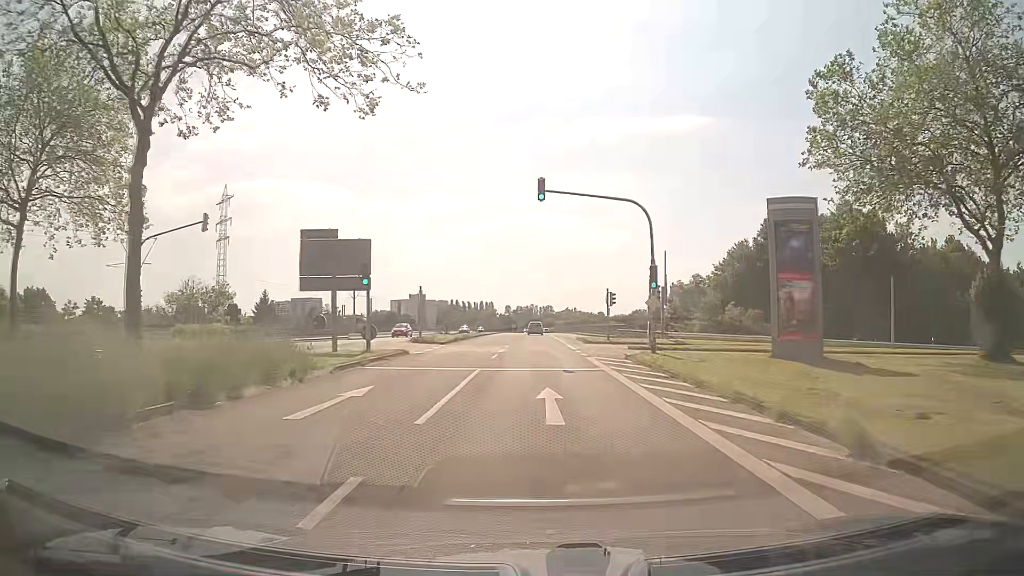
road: secondary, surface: asphalt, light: Day
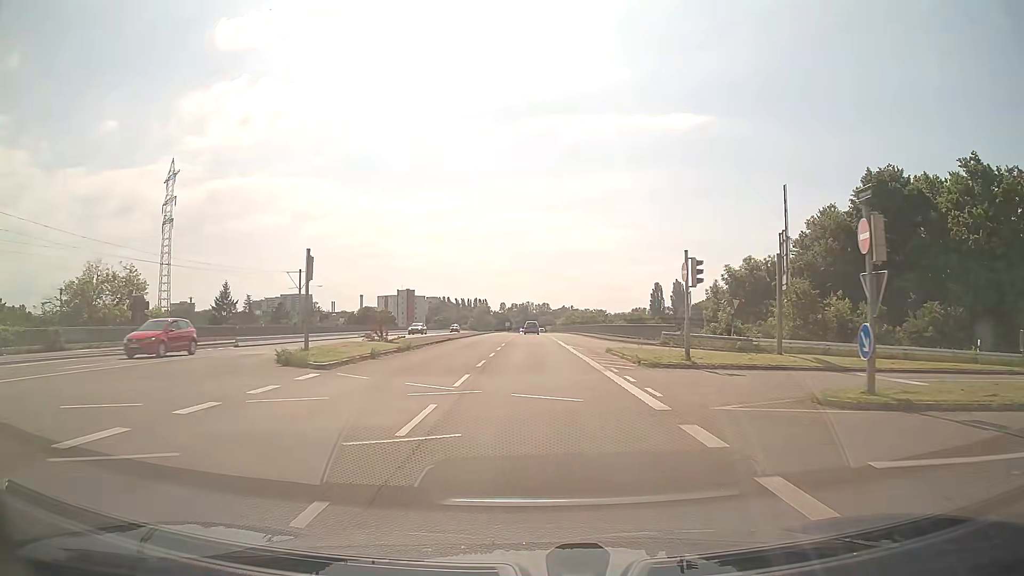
(-0.1, +23.1) m; 0°
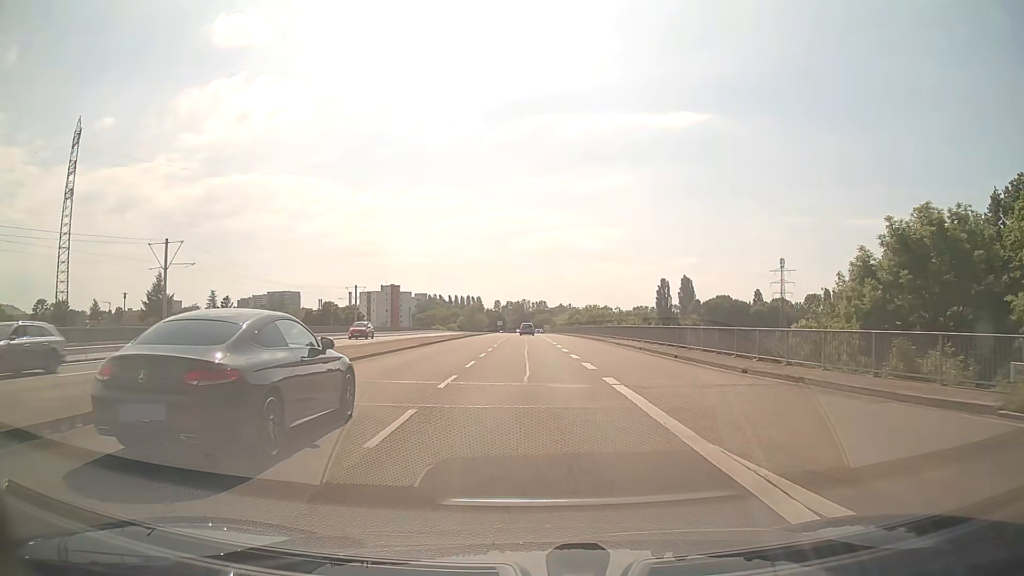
(+0.1, +31.0) m; 0°
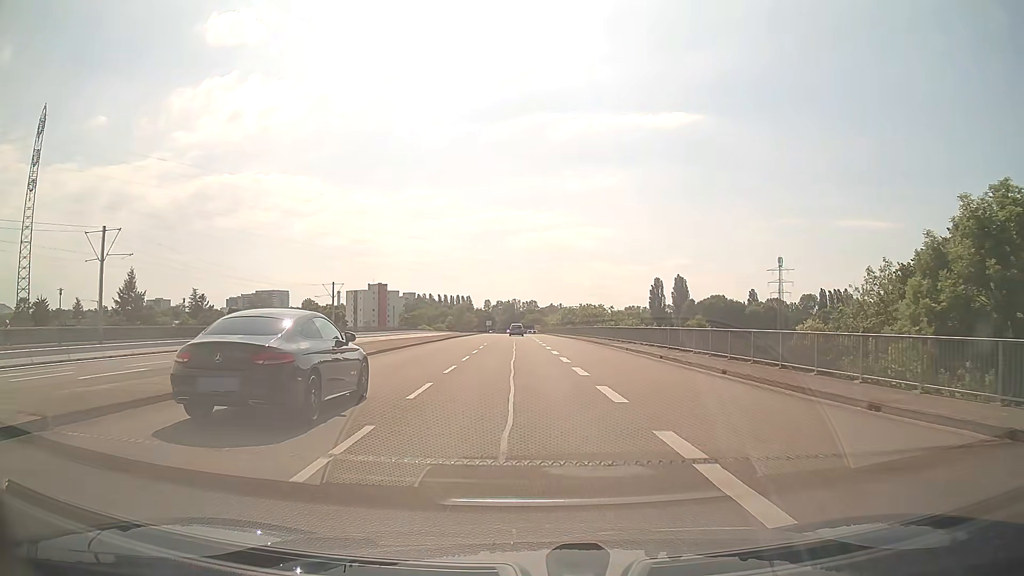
(0.0, +7.7) m; +1°
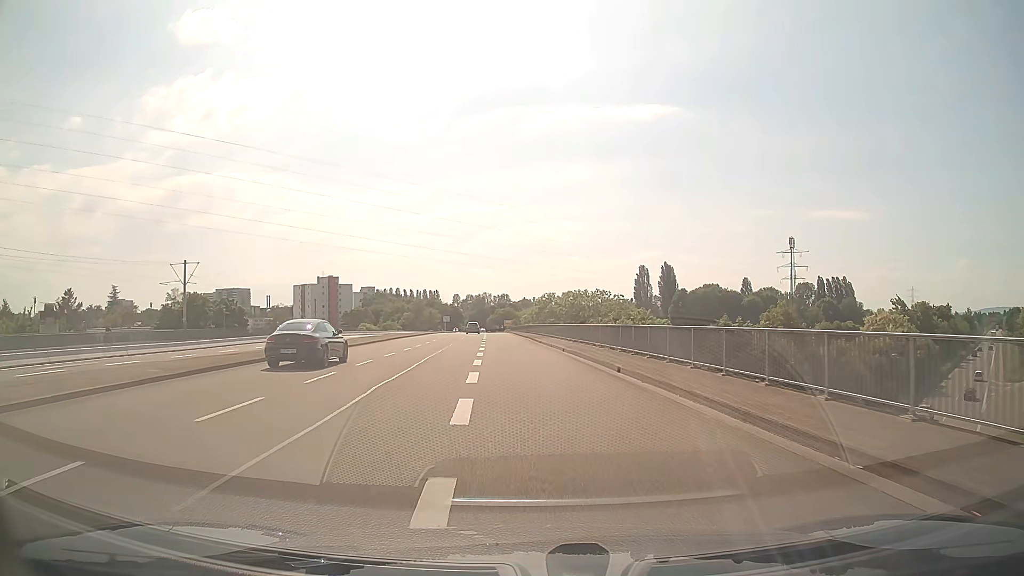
(+1.3, +38.3) m; +2°
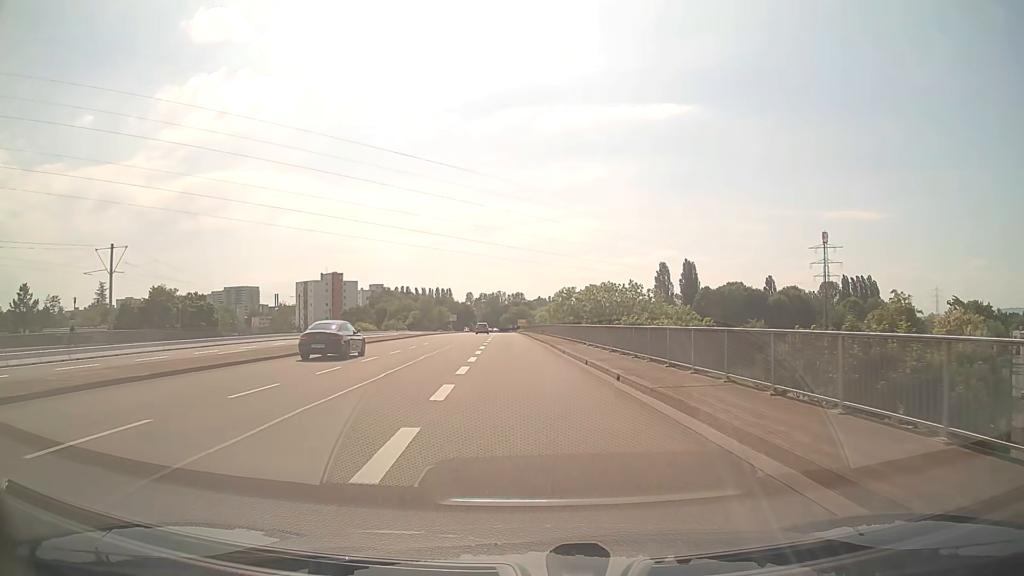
(-0.2, +15.3) m; -1°
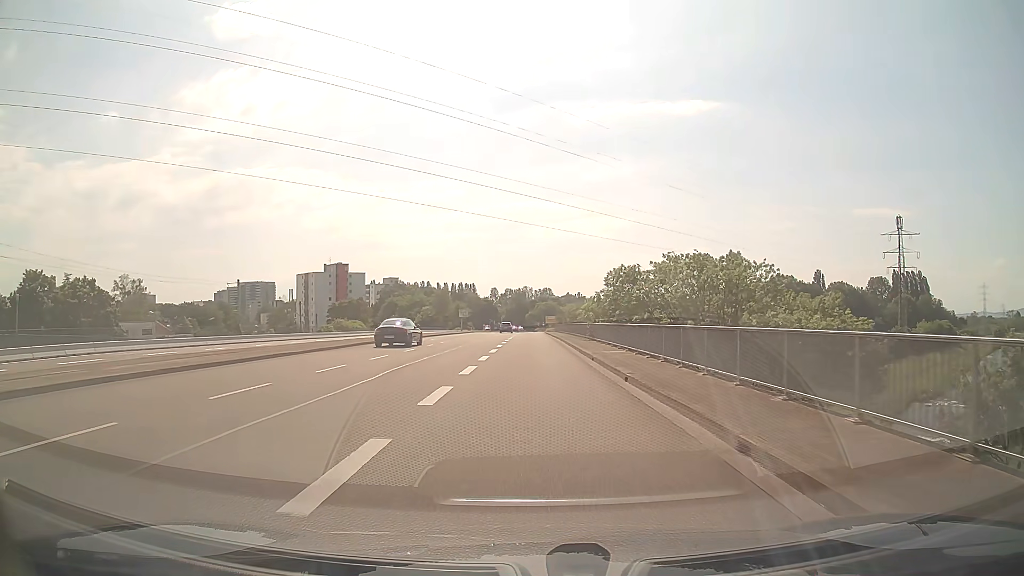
(-0.7, +30.7) m; -2°
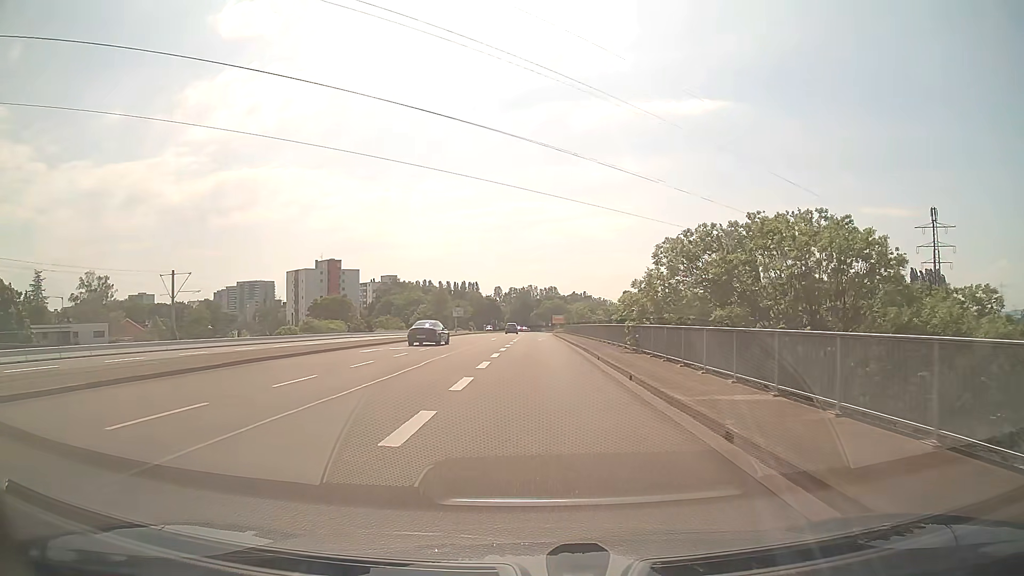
(-0.1, +15.4) m; 0°
(0, +10) (0, +20) (0, +30) (0, +40) (0, +50) (0, +60) (+1, +70) (+1, +80) (+1, +90) (+1, +100) m
